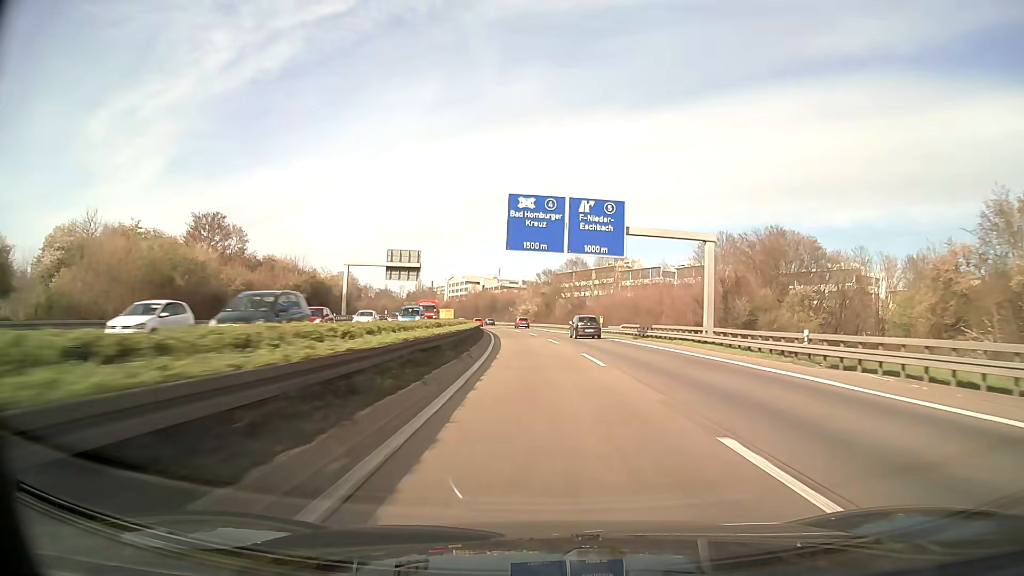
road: motorway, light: Day
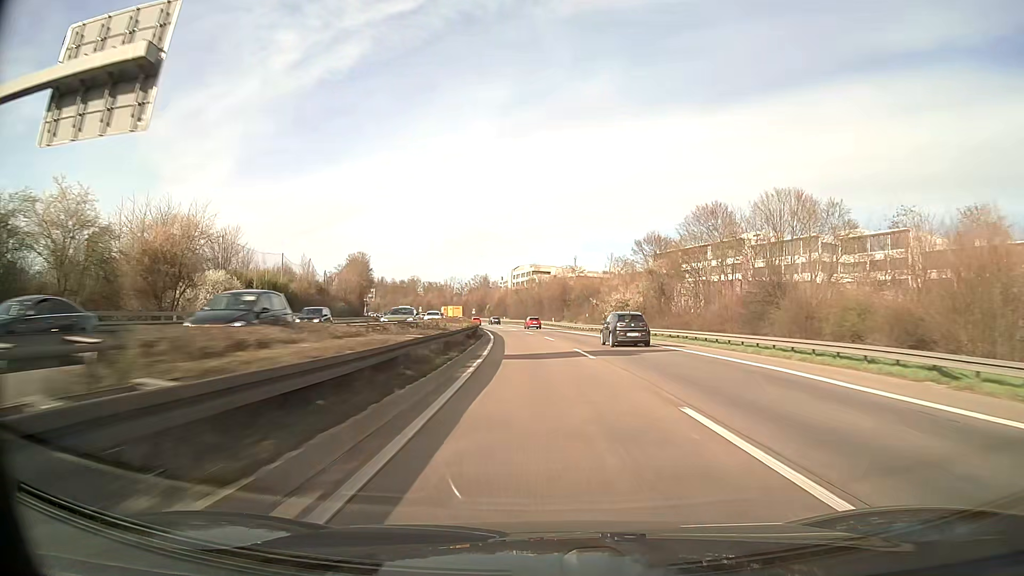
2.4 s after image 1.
(-4.0, +69.7) m; -6°
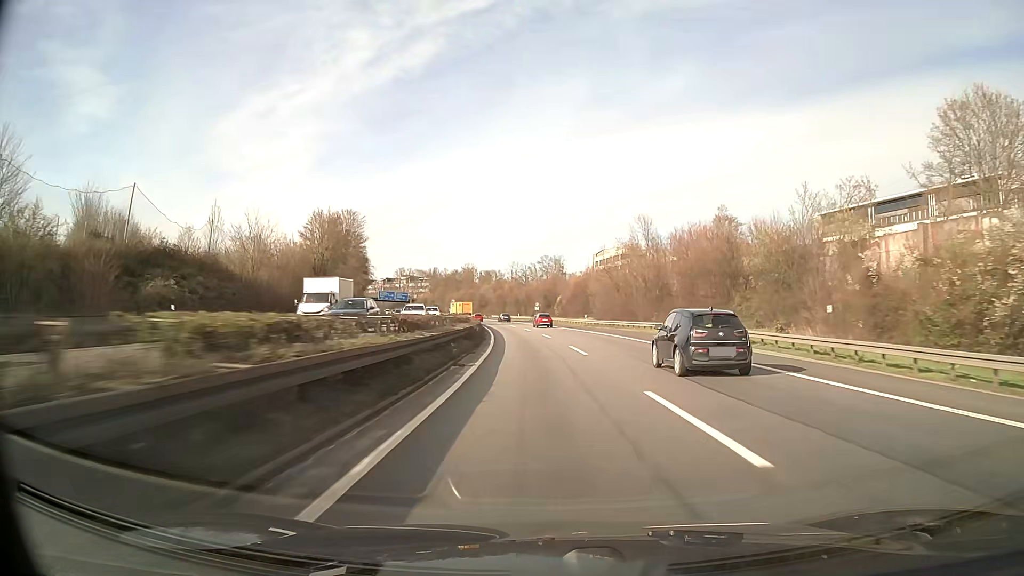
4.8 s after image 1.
(-4.1, +69.8) m; -7°
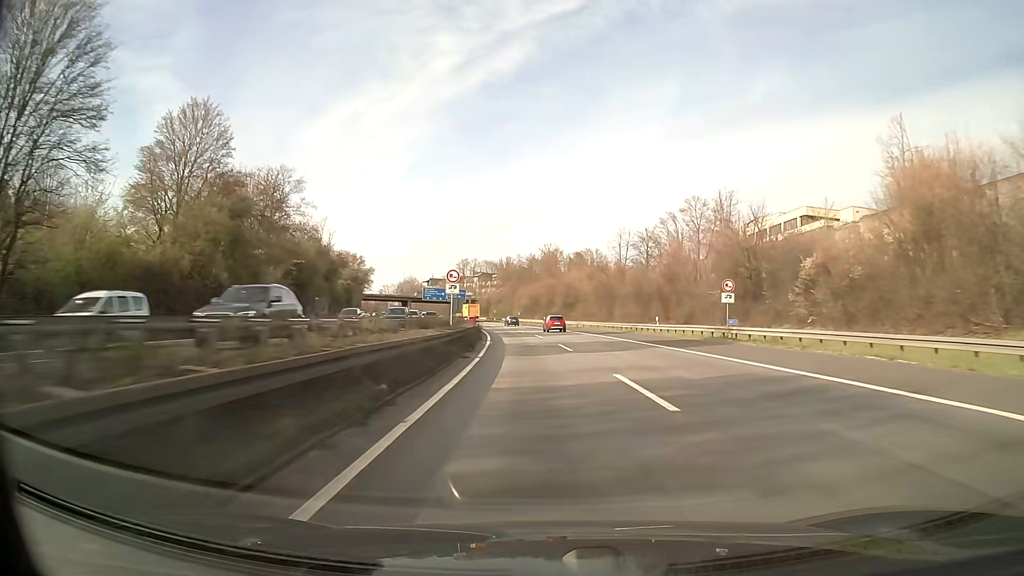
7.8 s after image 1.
(-6.2, +87.0) m; -8°
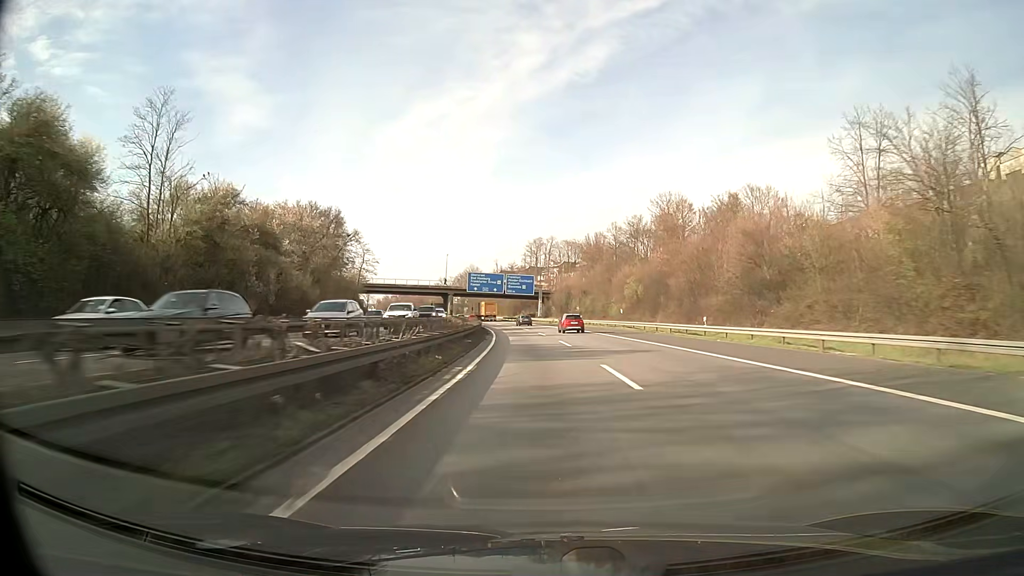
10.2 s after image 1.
(-4.1, +69.6) m; -7°
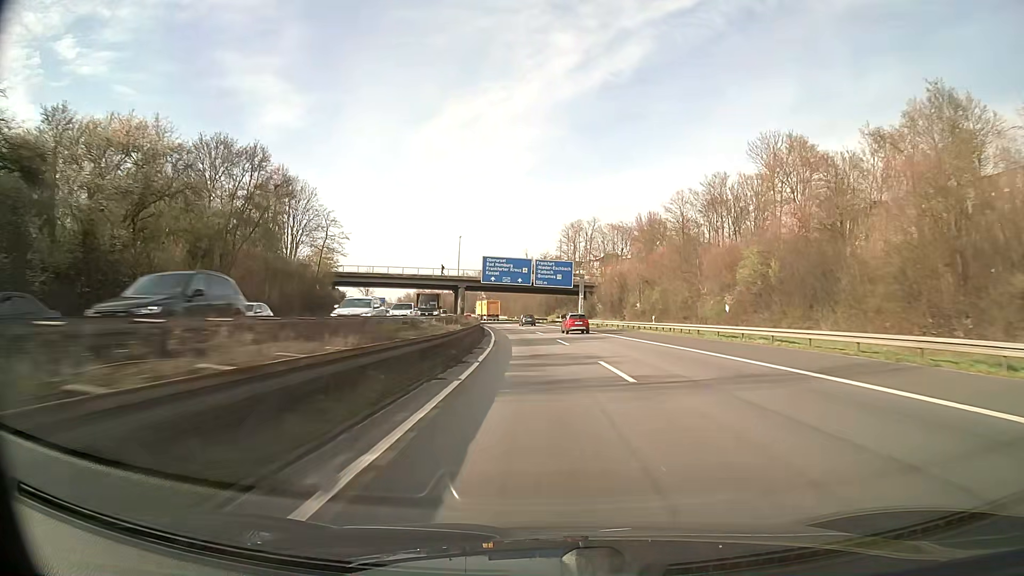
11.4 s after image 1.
(-1.0, +34.9) m; -3°
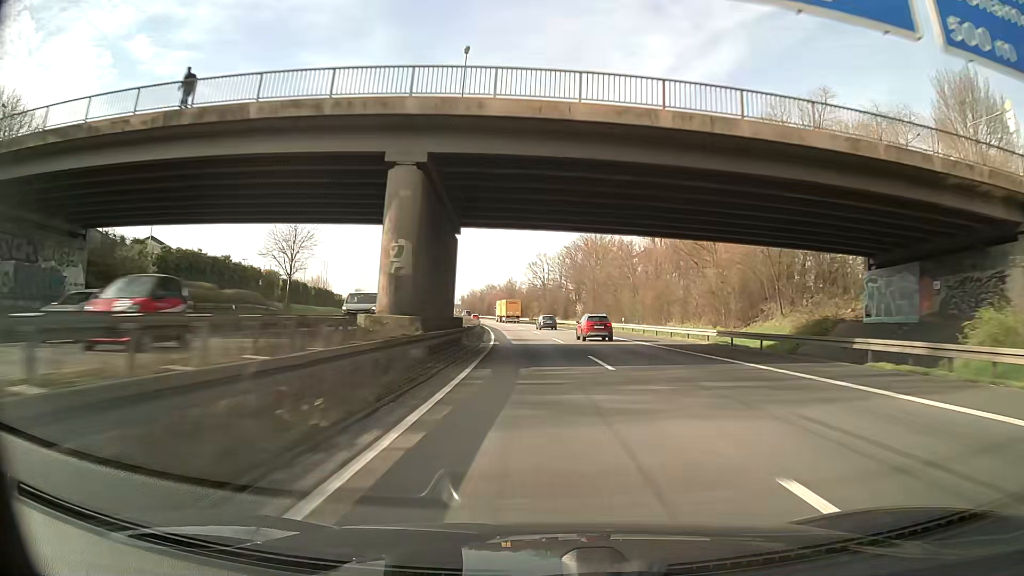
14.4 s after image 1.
(-6.0, +87.1) m; -8°
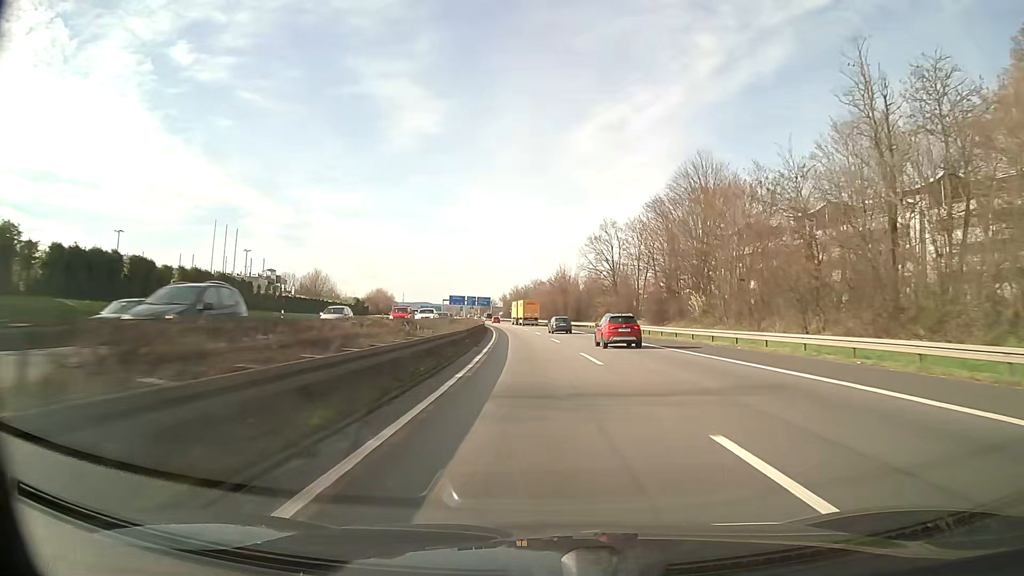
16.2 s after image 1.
(-2.0, +52.3) m; -5°
(0, +10) (0, +20) (-1, +30) (-1, +40) (-2, +50) (-2, +60) (-3, +70) (-4, +80) (-5, +90) (-6, +100) m
